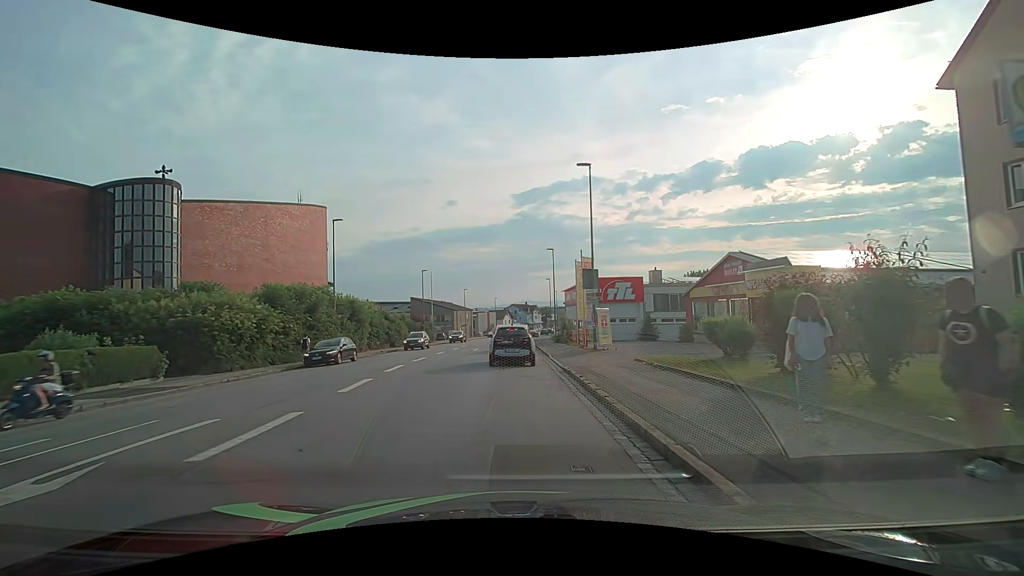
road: tertiary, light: Day
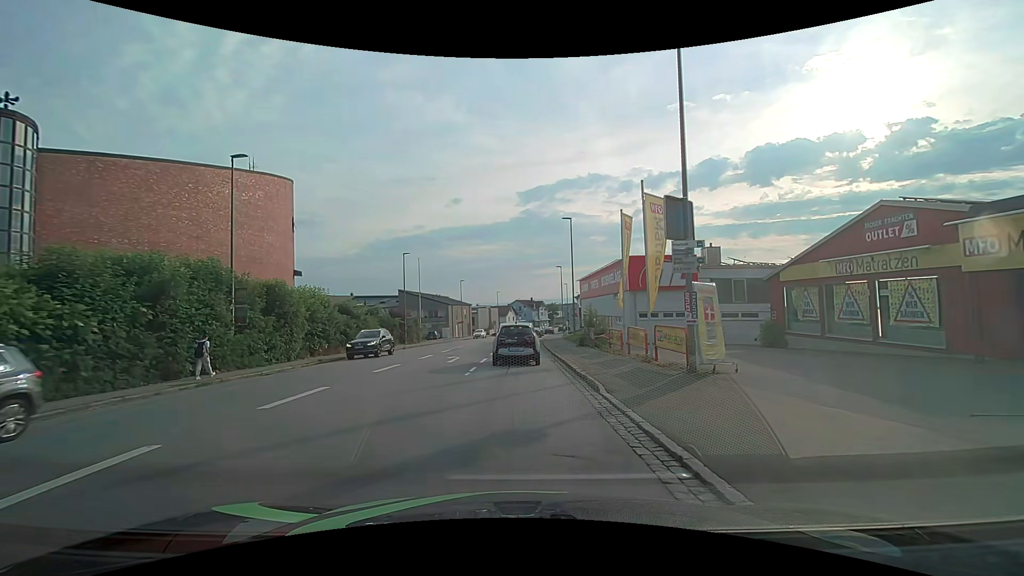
(0.0, +14.3) m; 0°
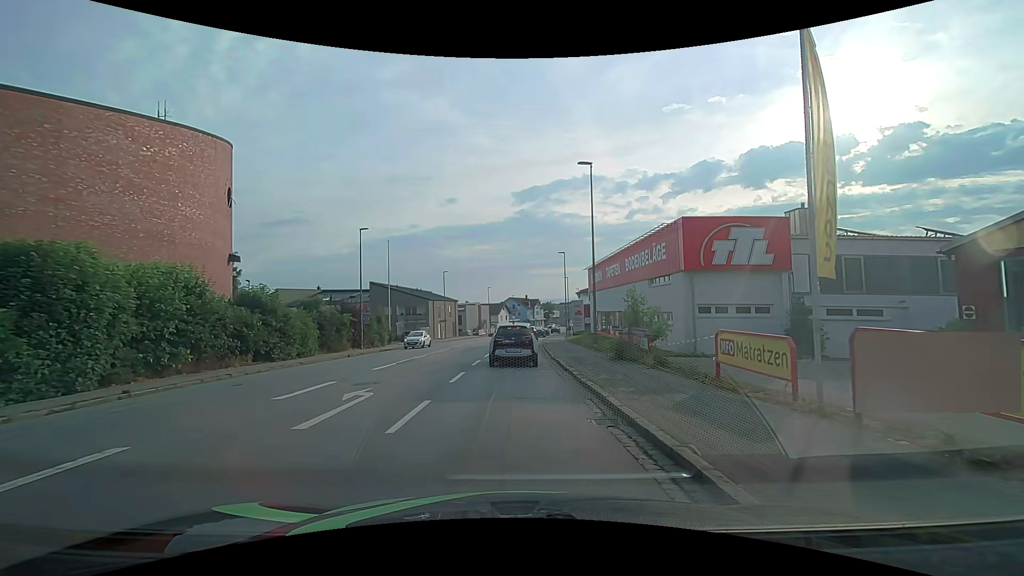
(0.0, +13.7) m; +1°
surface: asphalt
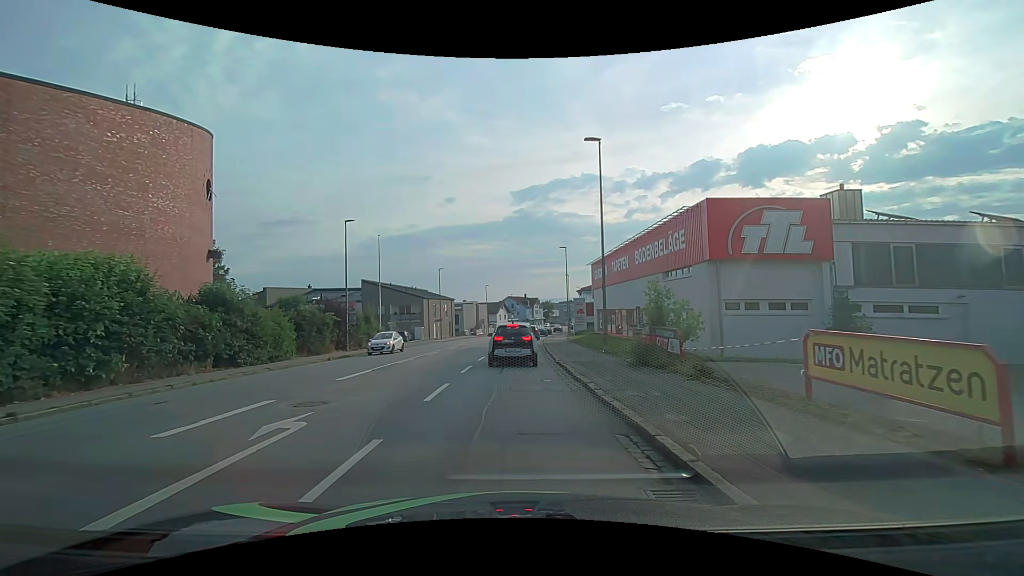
(0.0, +3.3) m; 0°
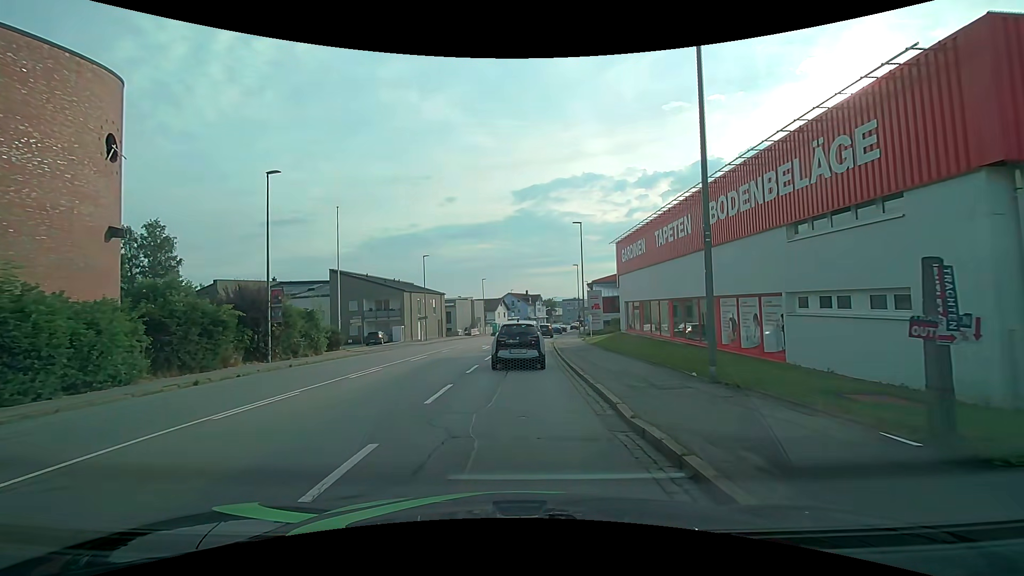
(-0.1, +12.5) m; -1°
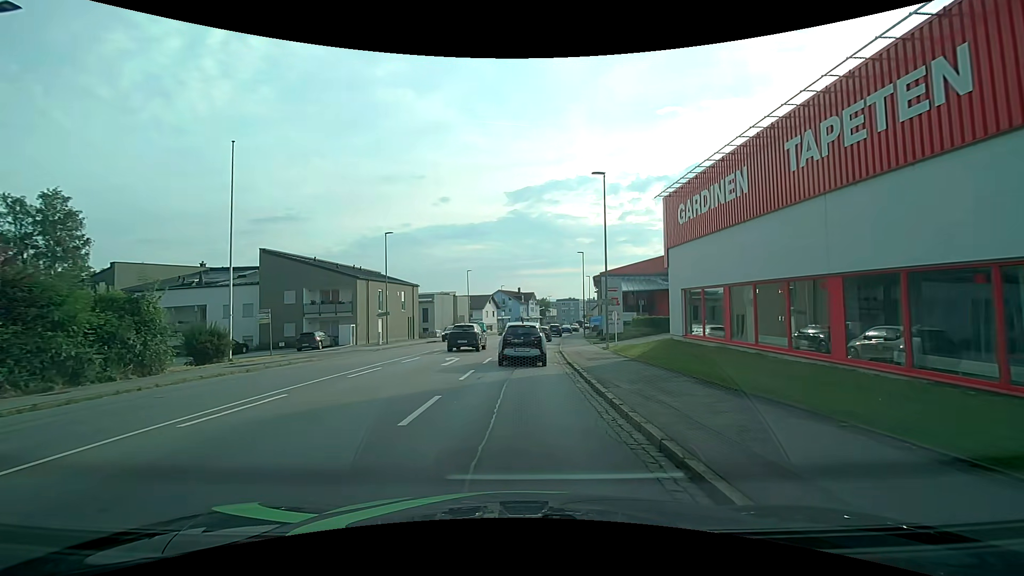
(+0.2, +14.3) m; +1°
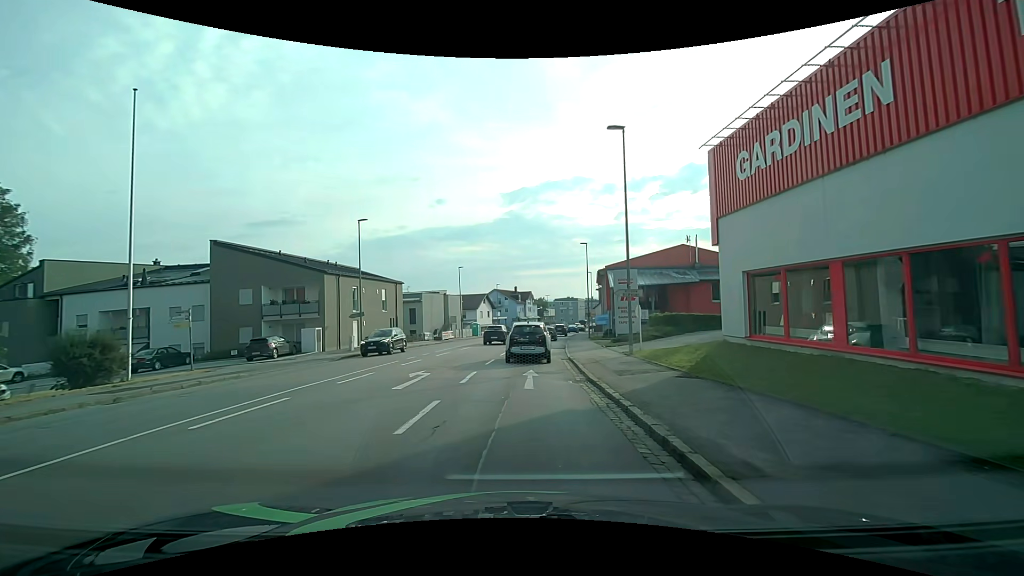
(0.0, +6.6) m; +1°
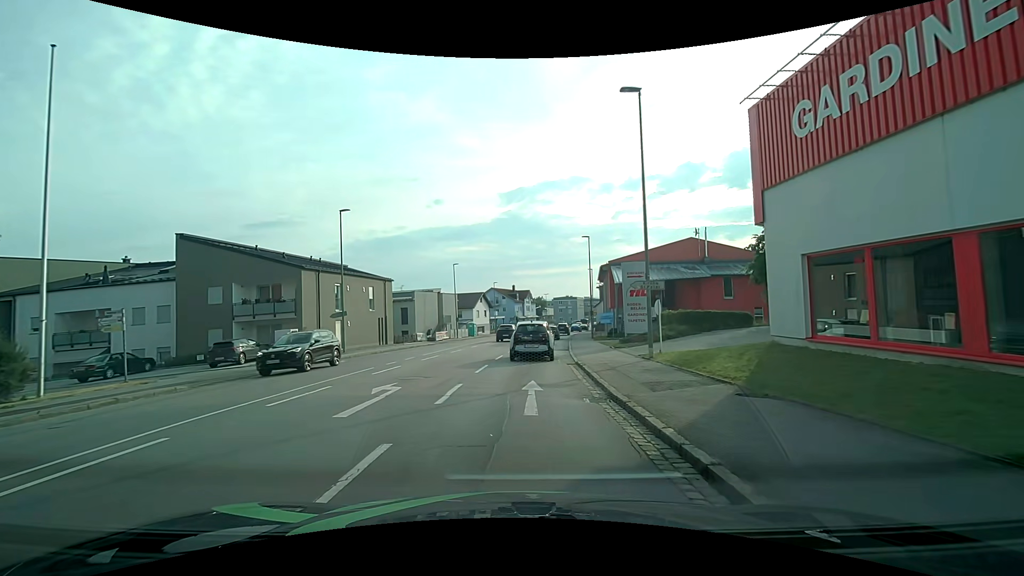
(0.0, +3.5) m; 0°
(0, +10) (0, +20) (+1, +30) (+2, +40) (+3, +50) (+4, +60) (+6, +70) (+7, +80) (+9, +89) (+11, +99) m
